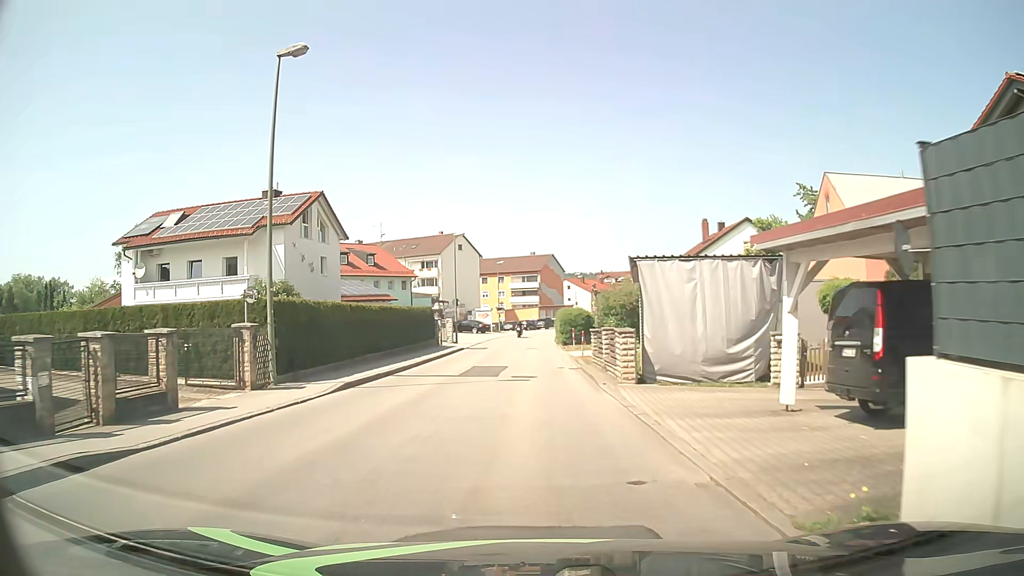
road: unclassified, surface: asphalt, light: Day
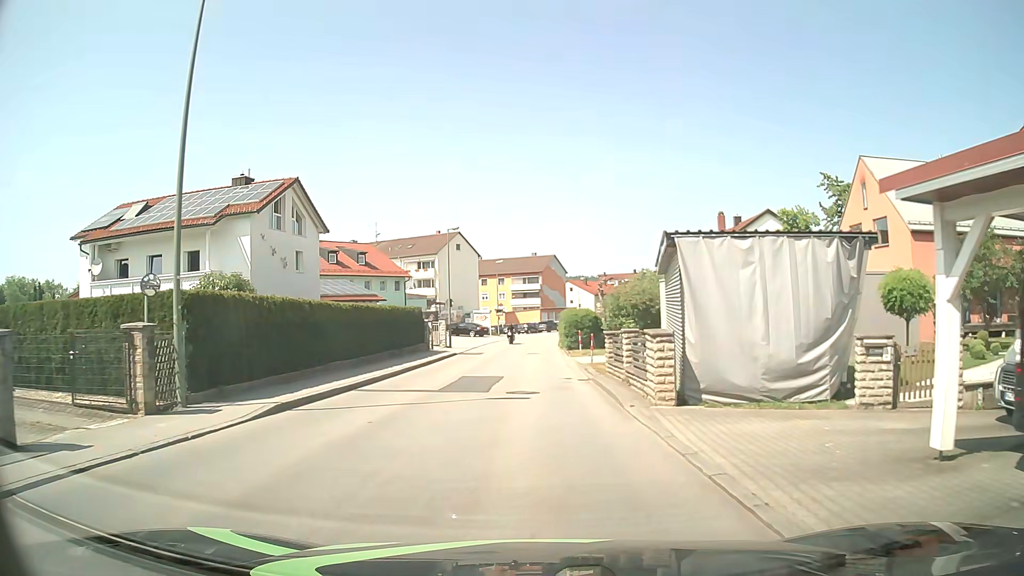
(0.0, +4.5) m; 0°
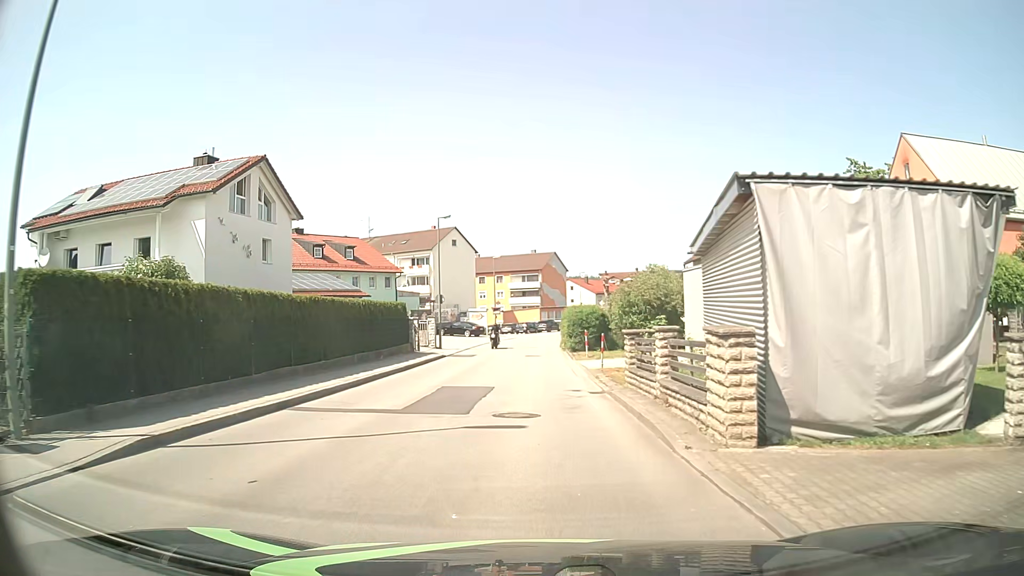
(0.0, +4.5) m; 0°
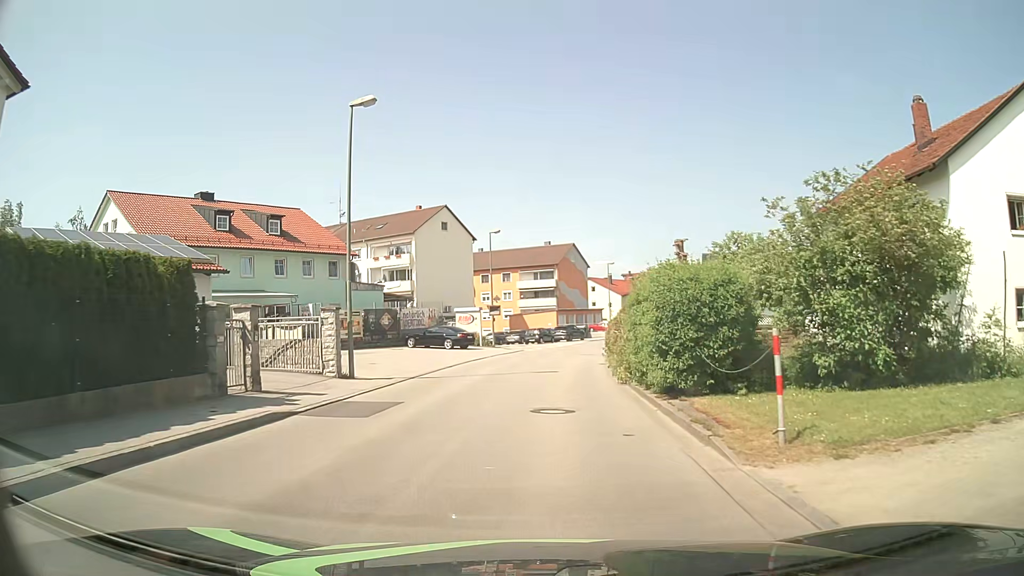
(-0.1, +22.3) m; -1°
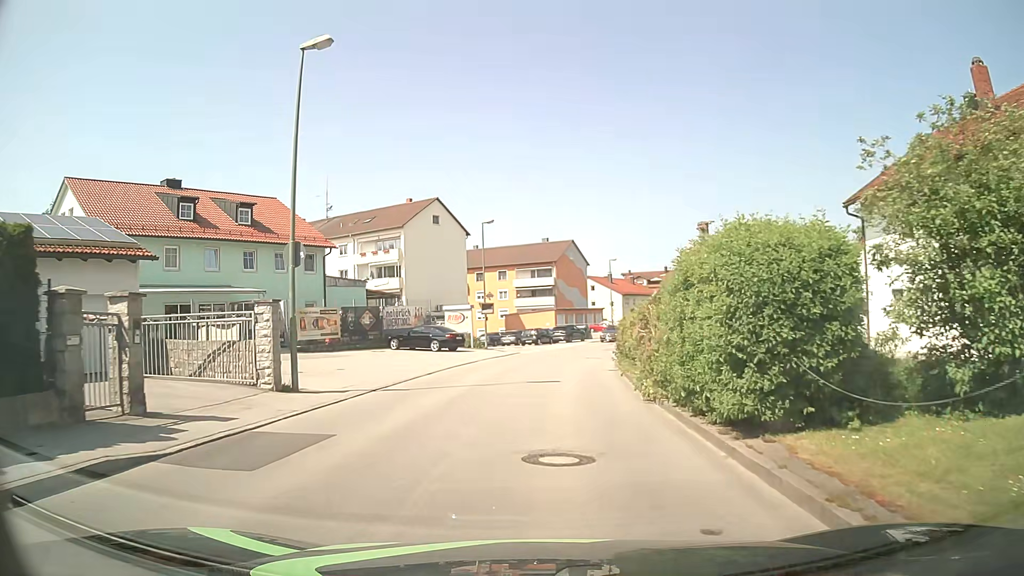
(0.0, +4.5) m; 0°
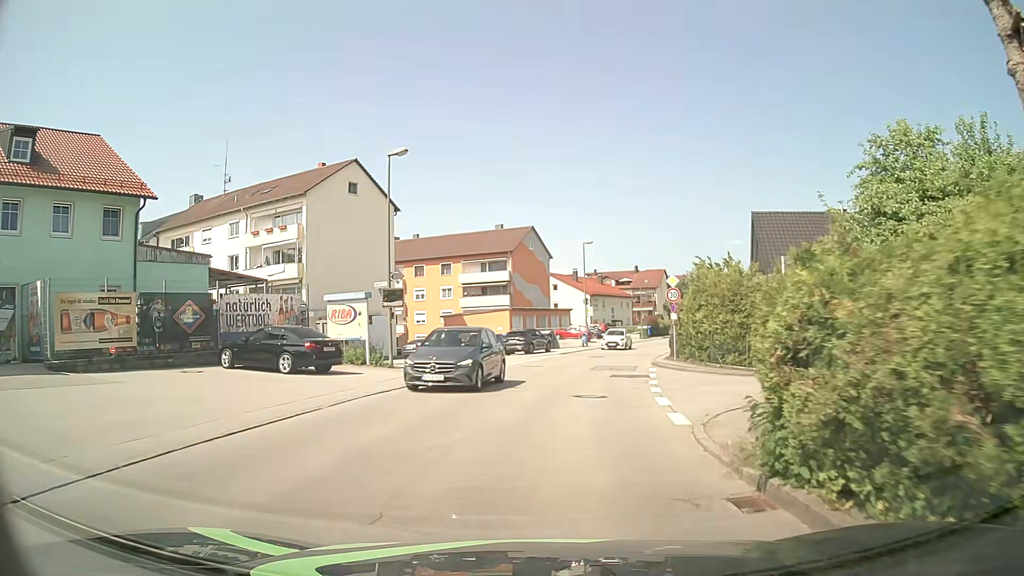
(+0.5, +17.8) m; +4°
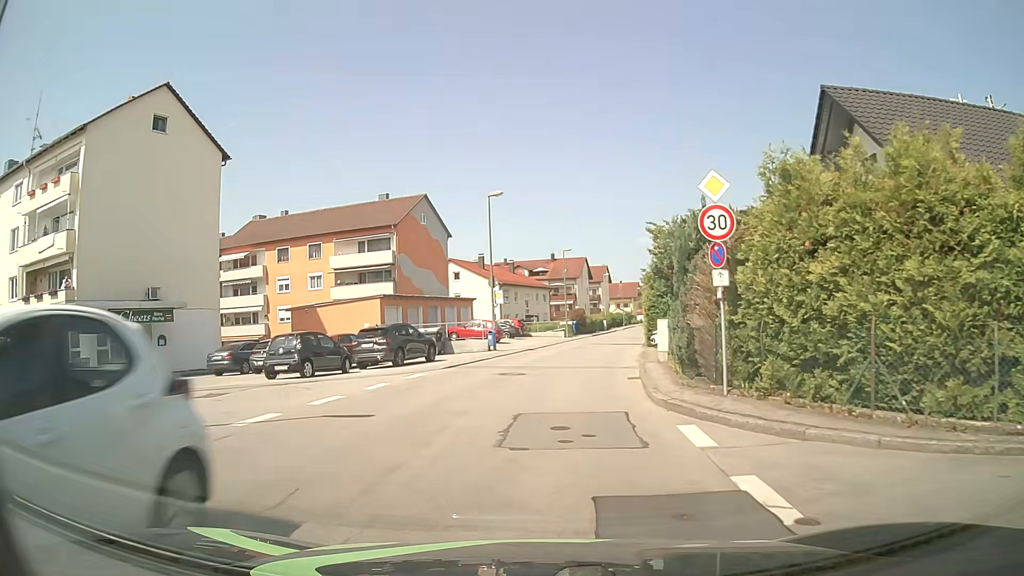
(+1.2, +17.8) m; +8°
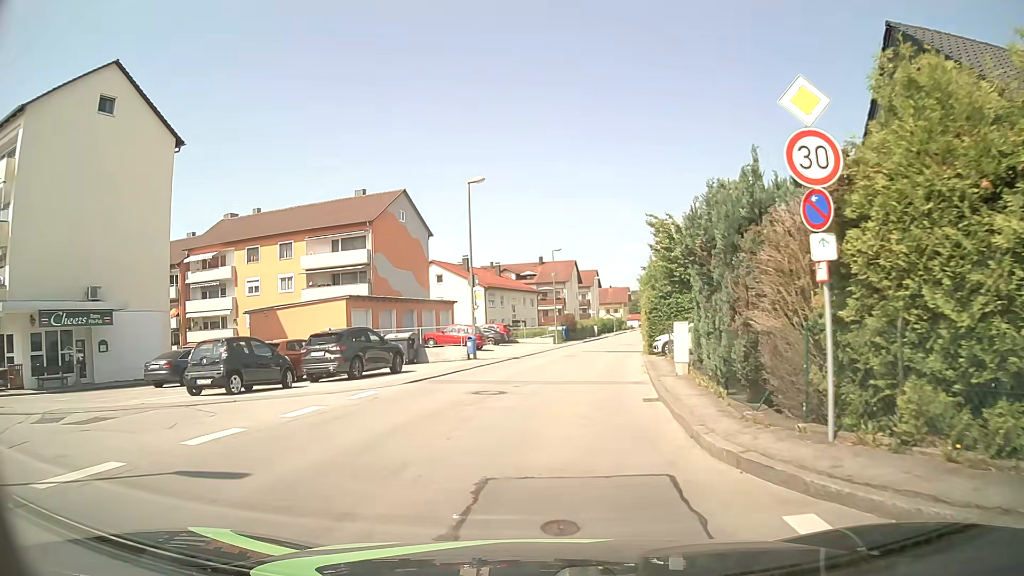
(0.0, +4.5) m; 0°
(0, +10) (+1, +20) (+3, +30) (+4, +40) (+6, +50) (+8, +59) (+10, +69) (+12, +79) (+14, +89) (+16, +99) m
